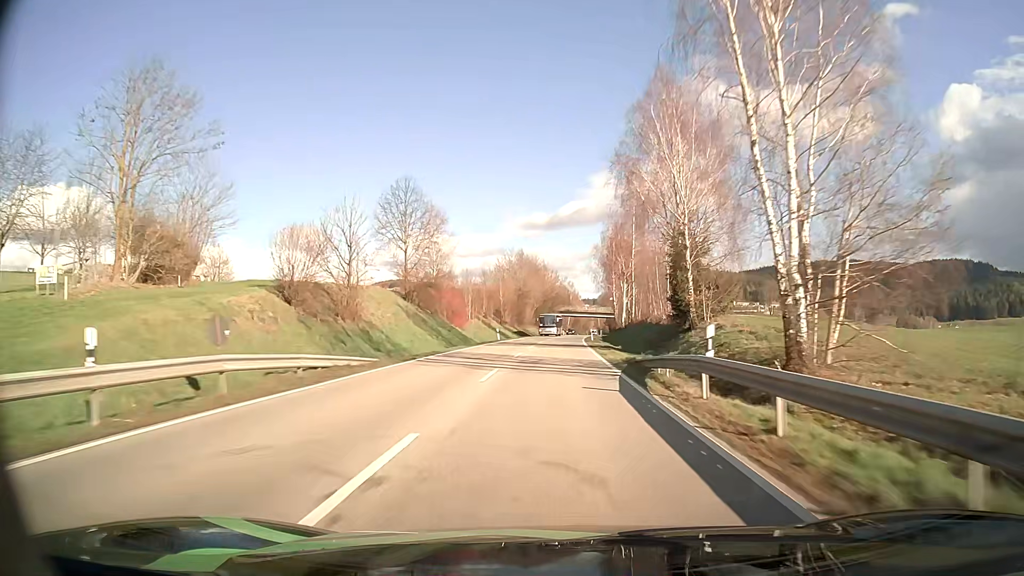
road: secondary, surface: asphalt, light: Day
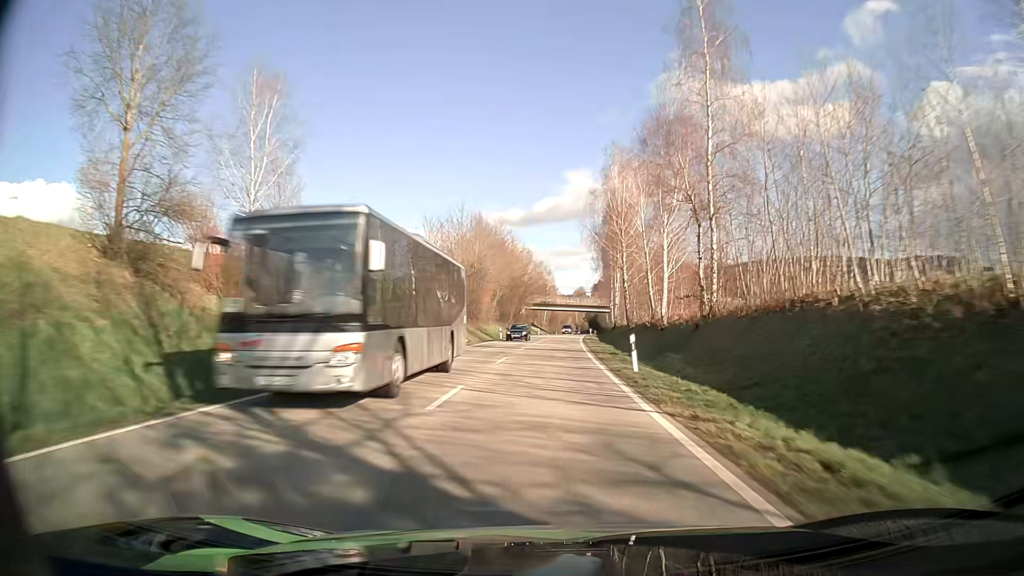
(+0.8, +41.8) m; +2°
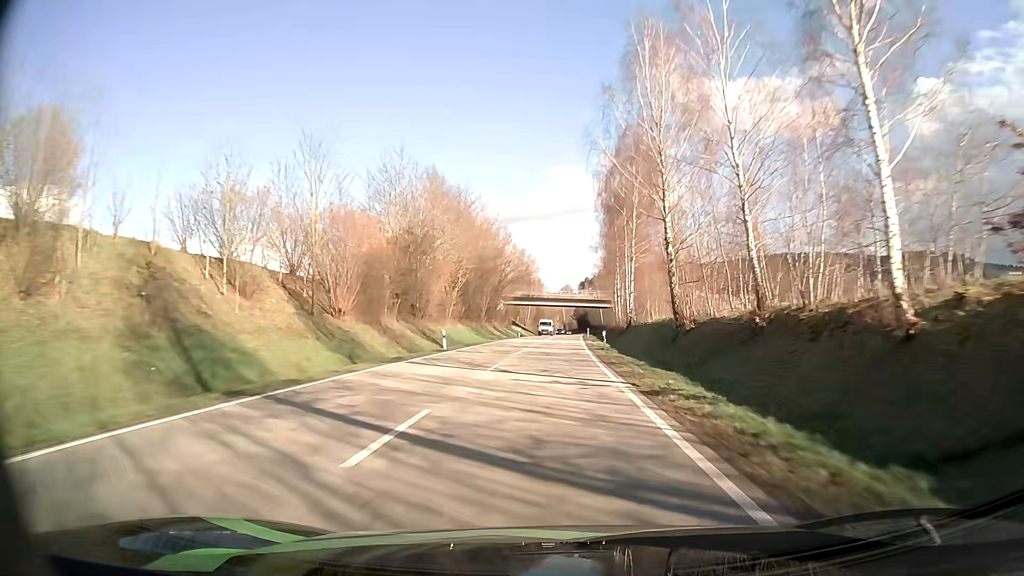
(+0.4, +28.2) m; +1°
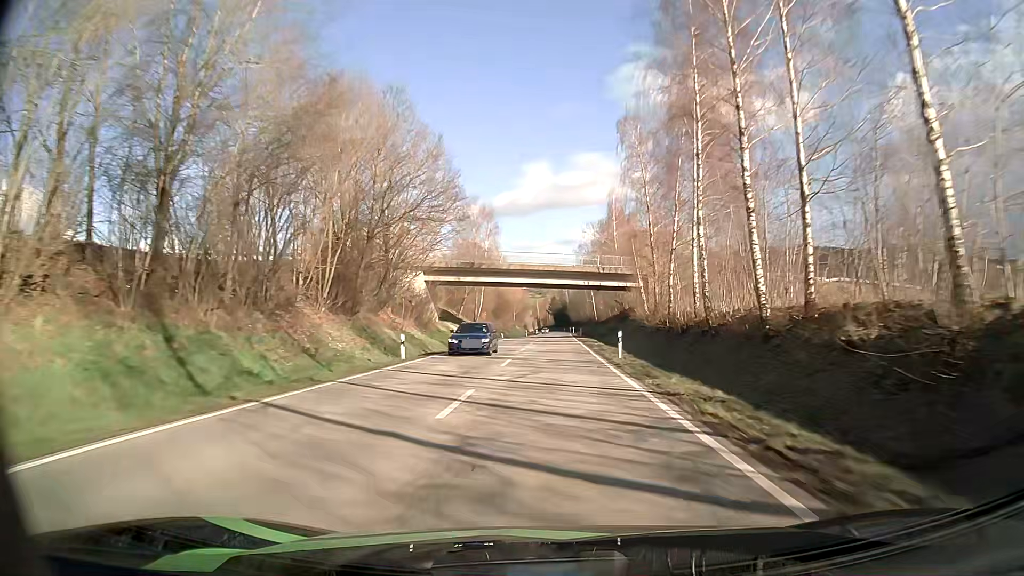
(+1.1, +57.0) m; +2°
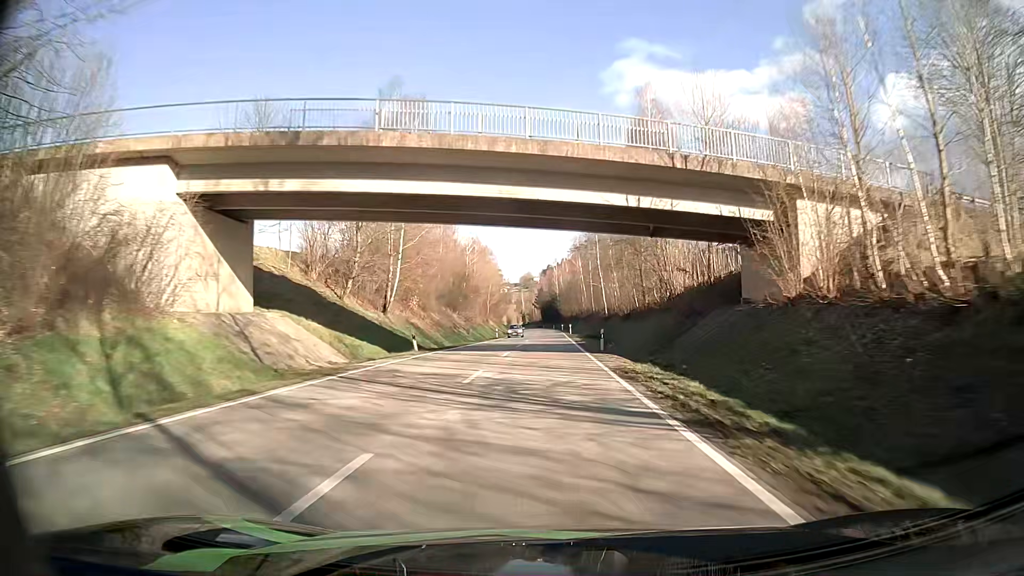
(+0.5, +43.1) m; +1°
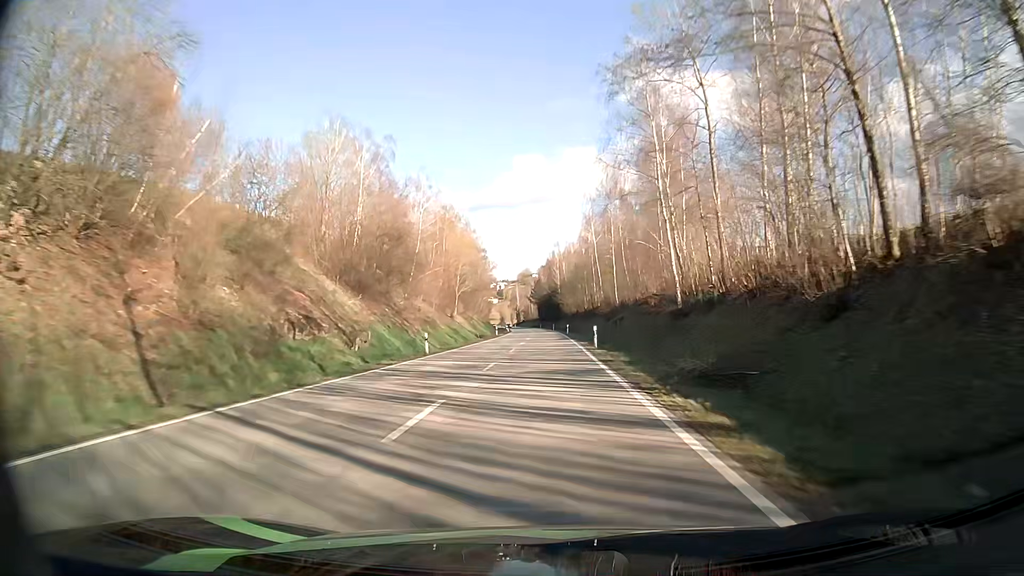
(+0.1, +43.5) m; 0°
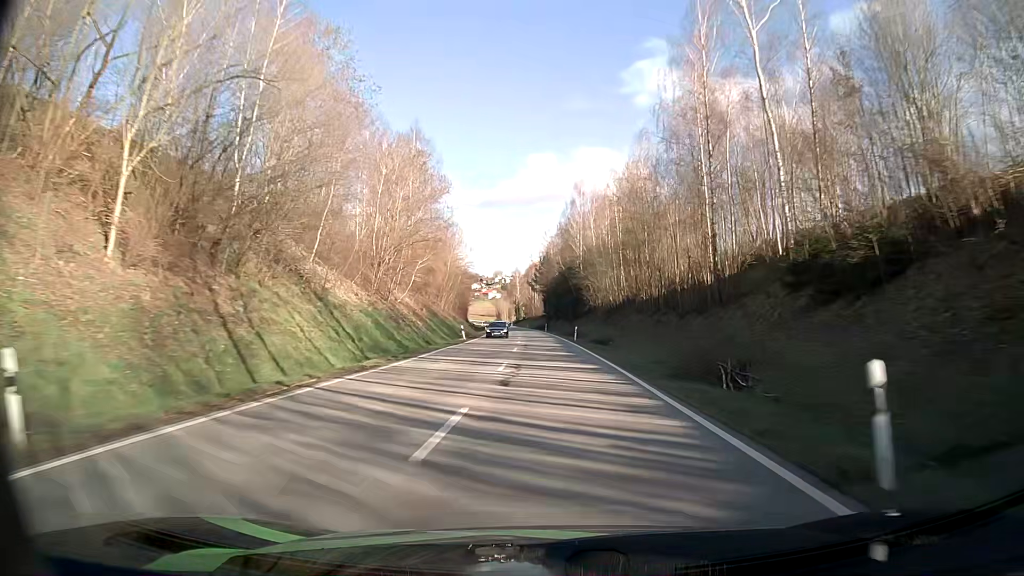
(-0.1, +73.5) m; 0°
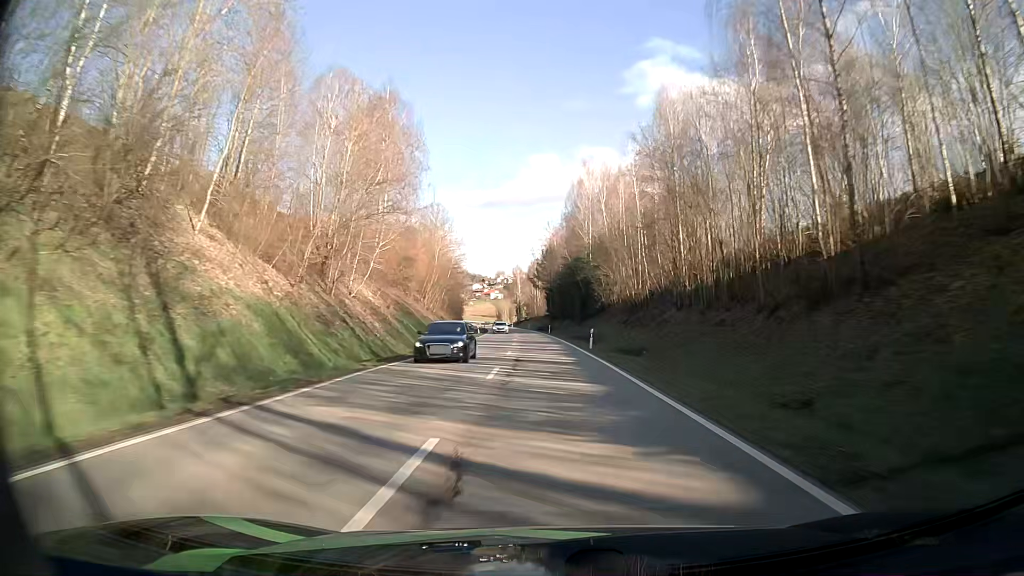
(0.0, +14.8) m; 0°
(0, +10) (0, +20) (0, +30) (-1, +40) (-1, +50) (-1, +60) (-2, +70) (-3, +80) (-3, +90) (-4, +100) m
